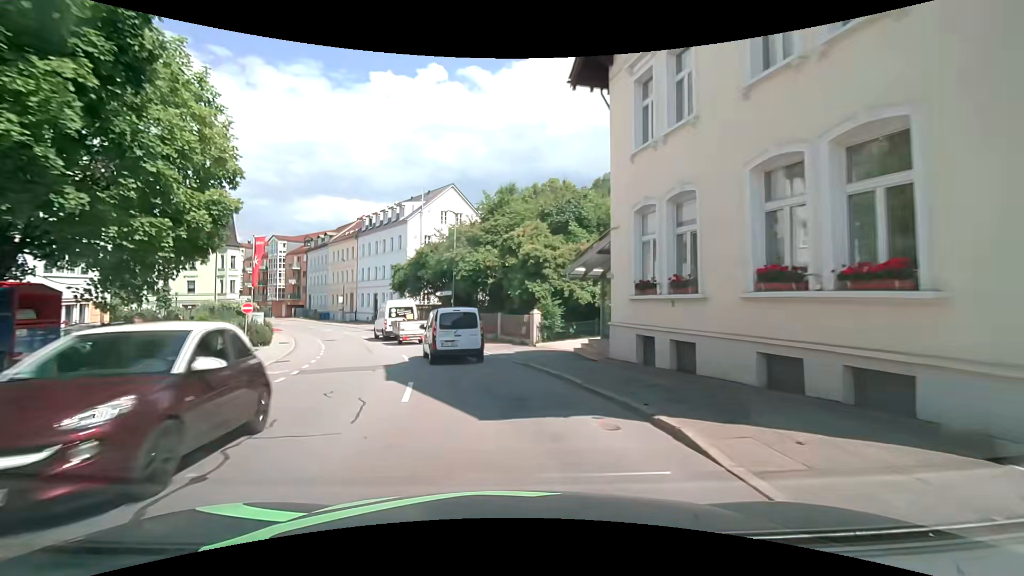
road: tertiary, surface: asphalt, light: Day
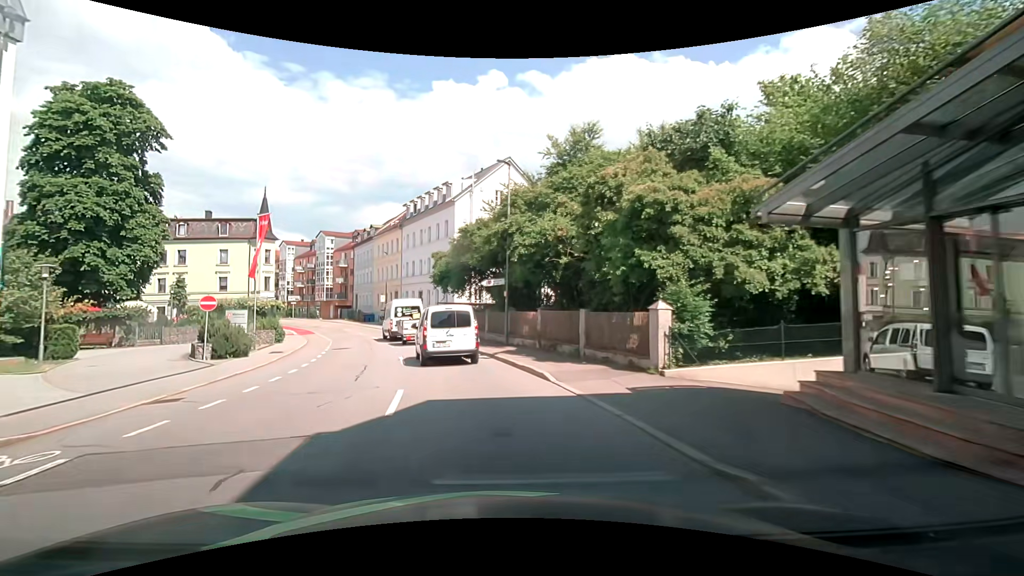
(-0.7, +10.5) m; -7°
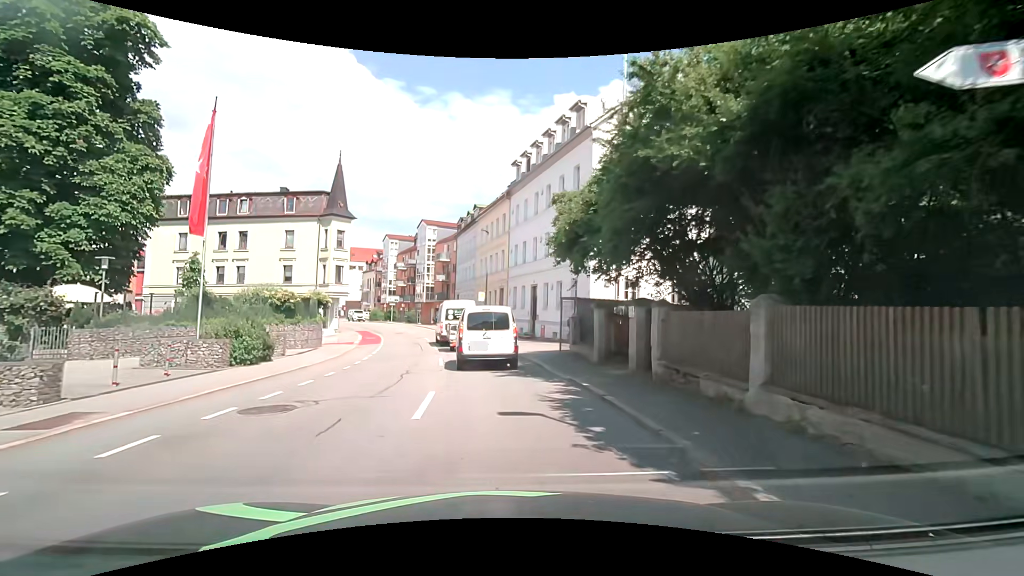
(-2.2, +18.2) m; -13°
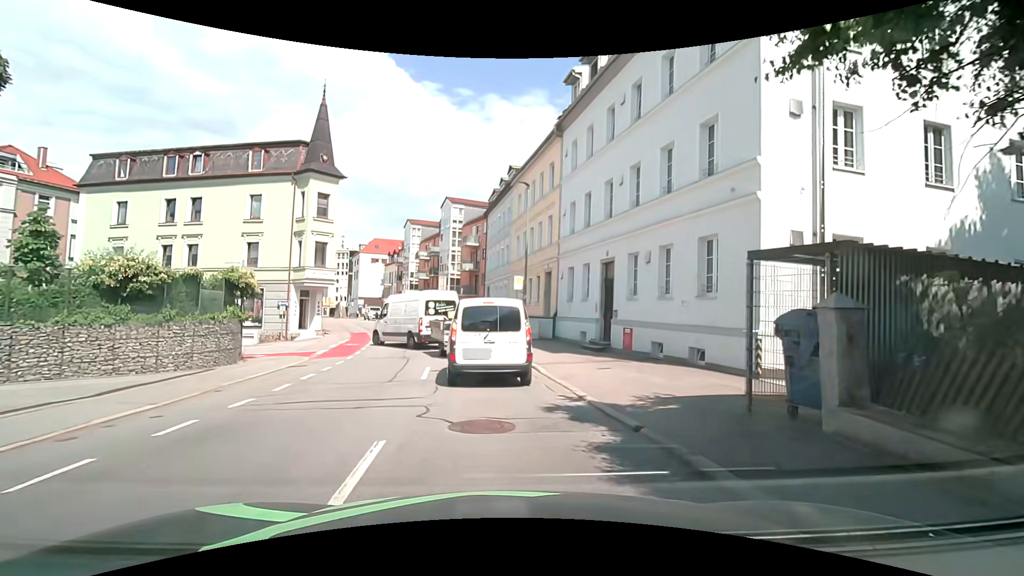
(-0.6, +13.0) m; -6°
